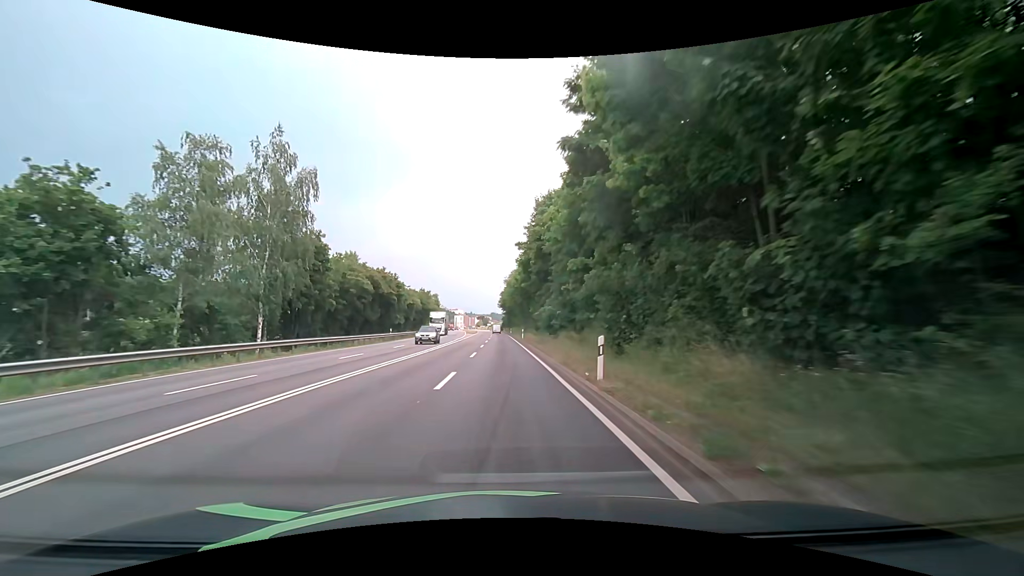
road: primary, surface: asphalt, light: Day
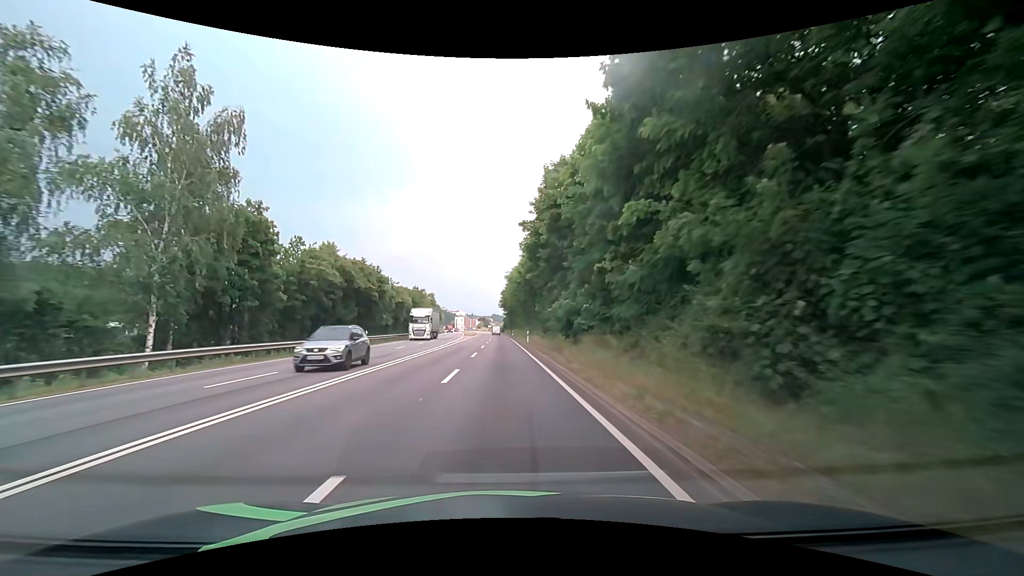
(-0.1, +10.5) m; 0°
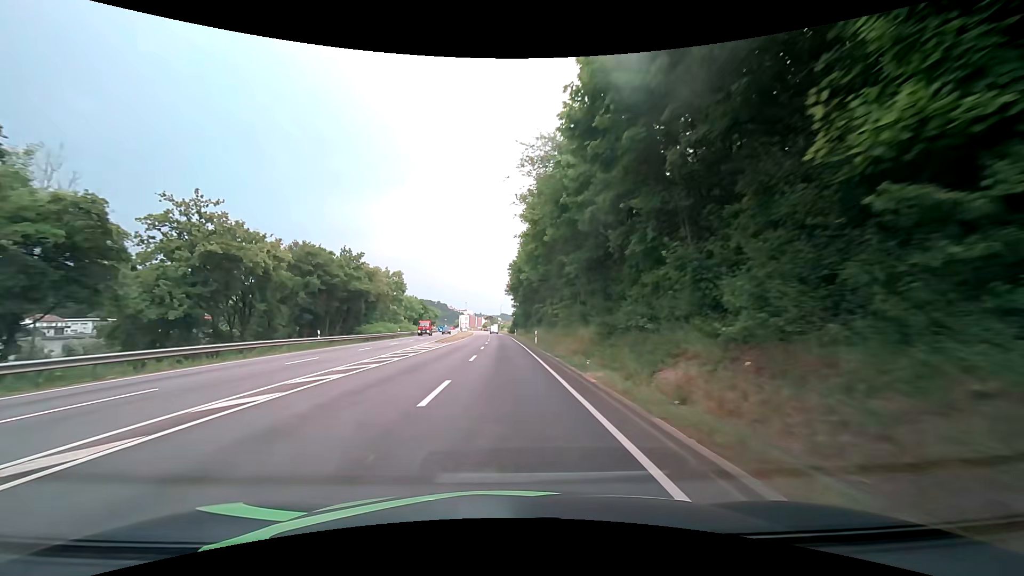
(-0.8, +52.7) m; -1°
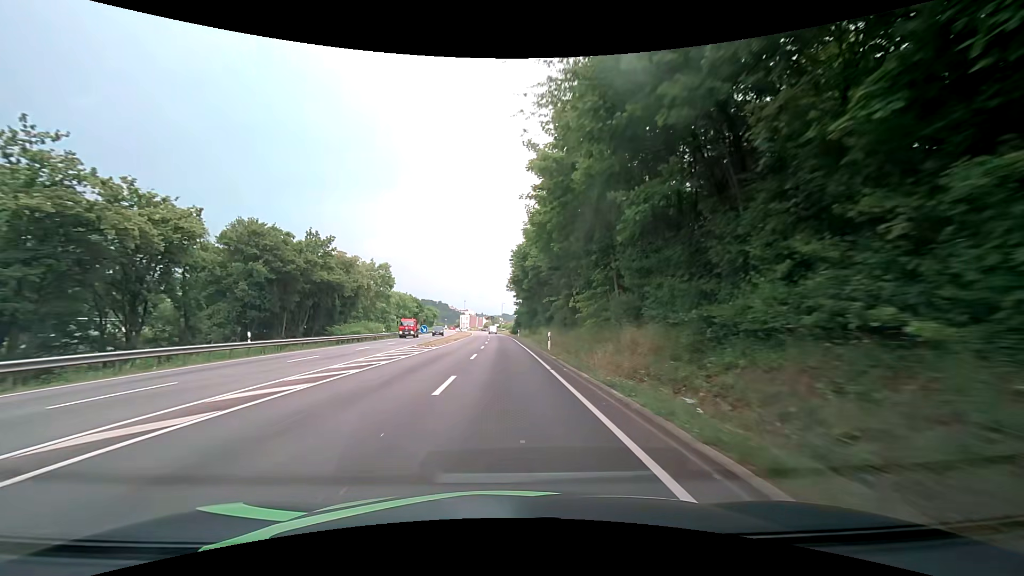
(-0.1, +10.6) m; 0°
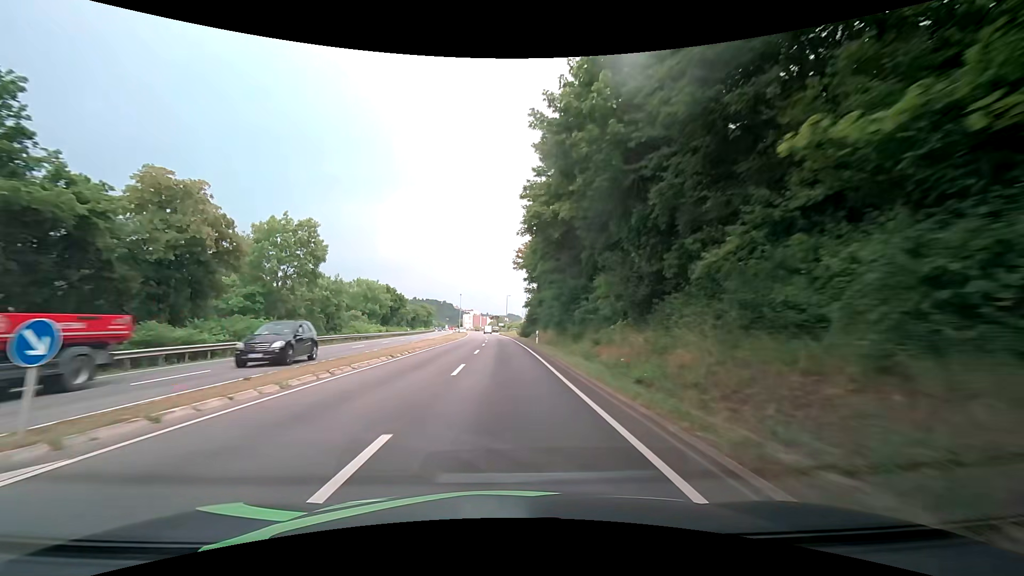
(-0.6, +31.8) m; -1°
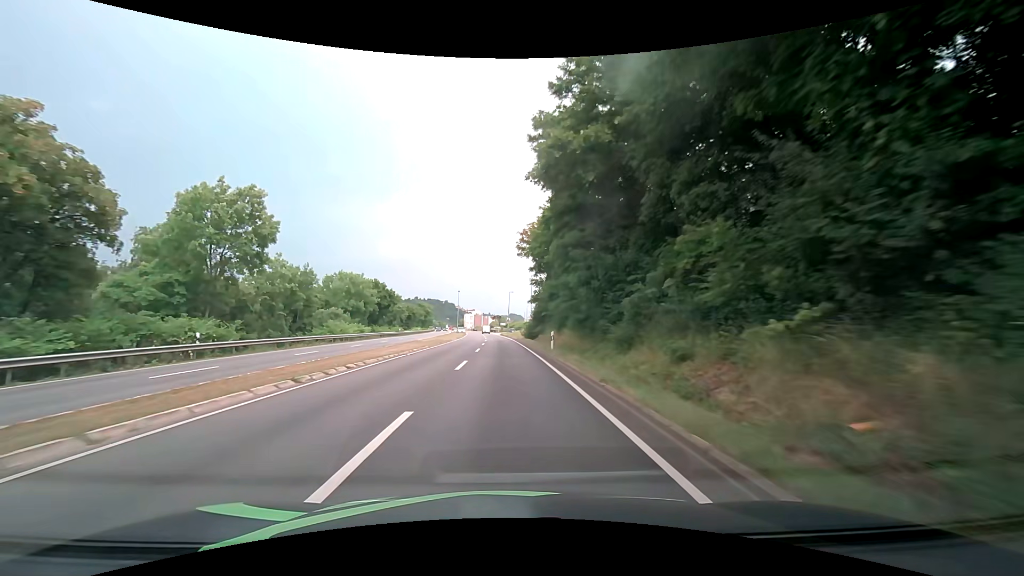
(-0.1, +10.7) m; -1°
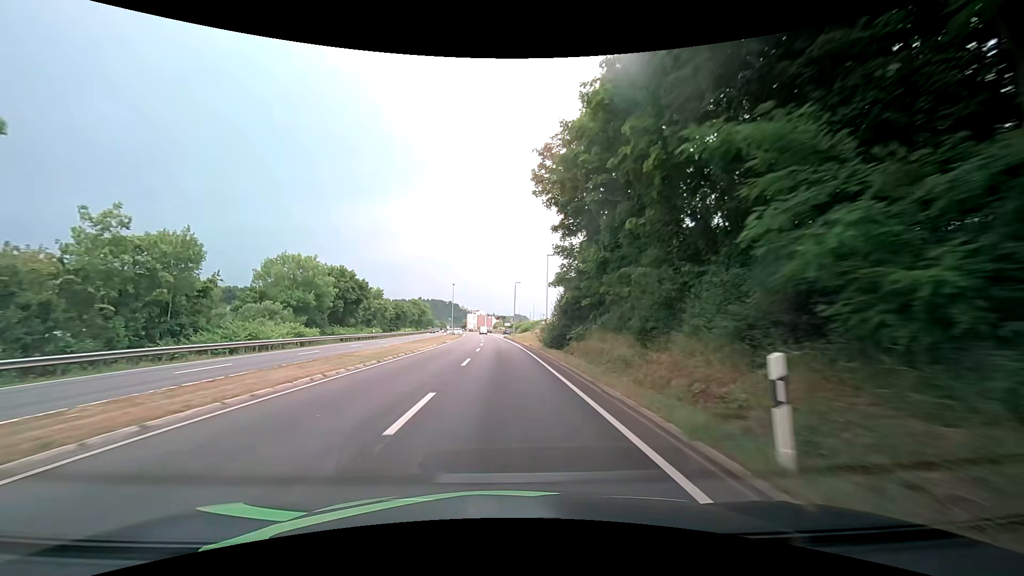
(-0.1, +21.4) m; -1°
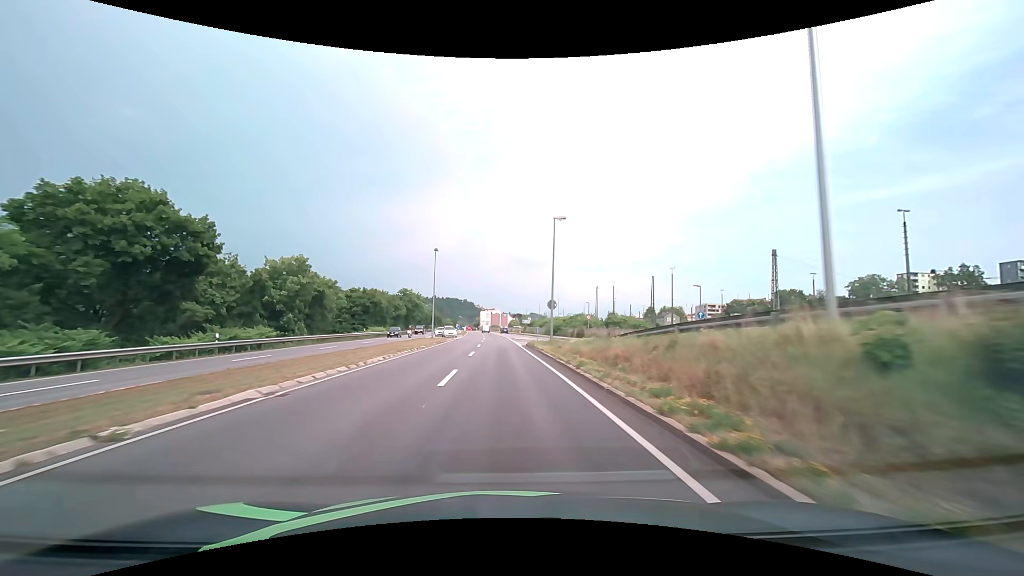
(-0.5, +42.8) m; -2°
(0, +10) (0, +20) (0, +30) (-1, +40) (-1, +50) (-1, +60) (-2, +70) (-2, +80) (-3, +90) (-3, +100) m
